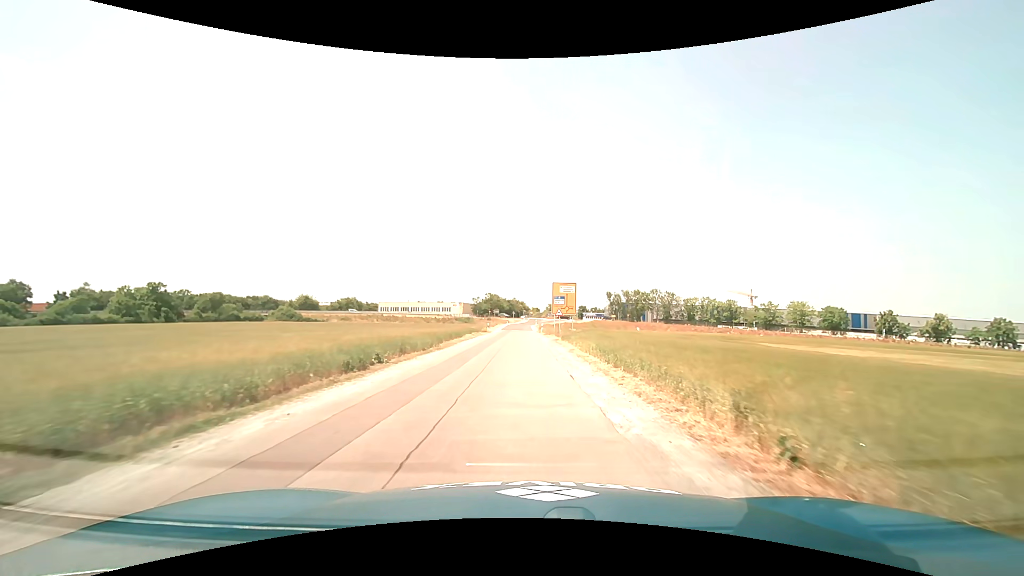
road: unclassified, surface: asphalt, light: Day
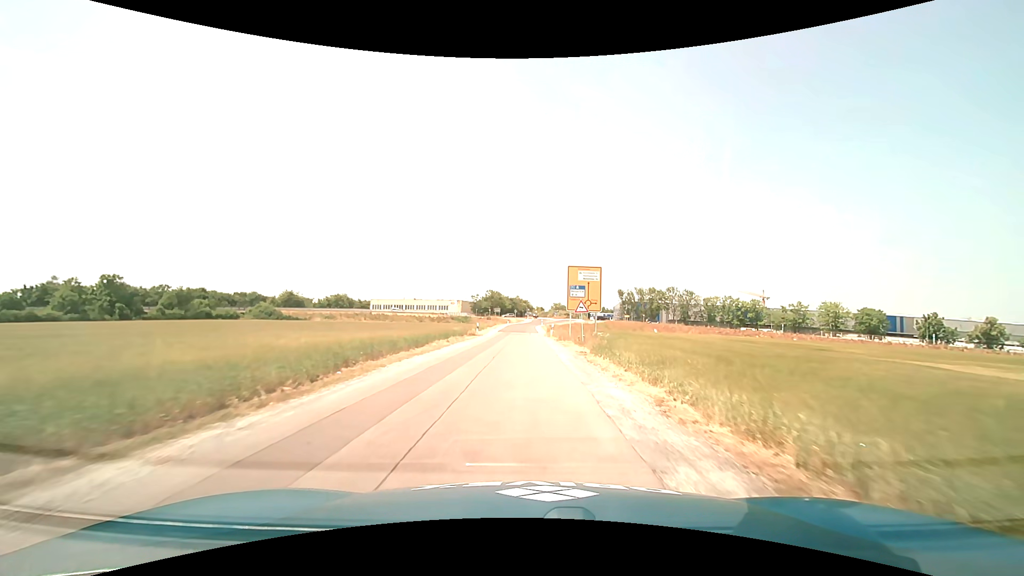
(0.0, +15.7) m; 0°
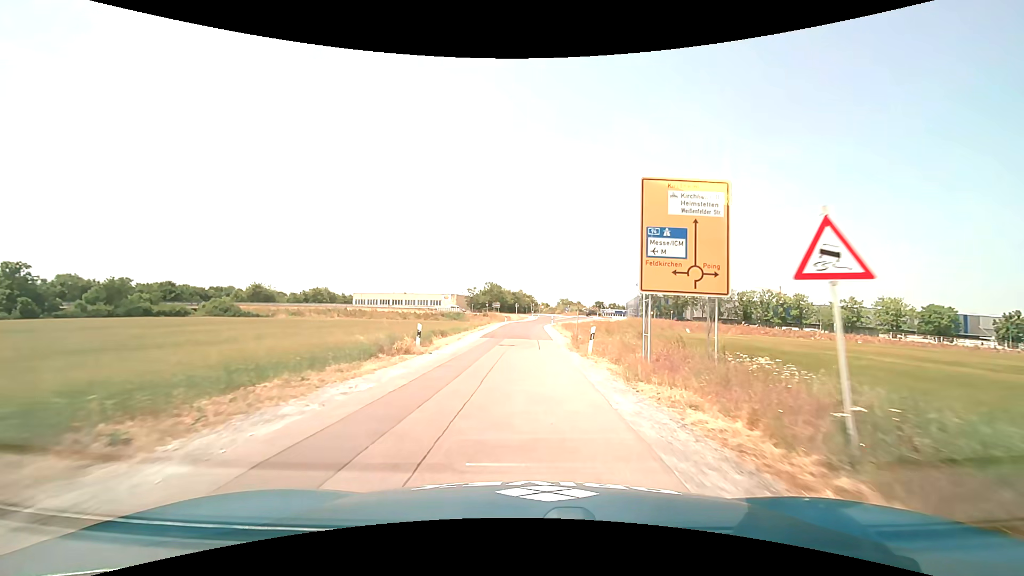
(-0.1, +23.2) m; -1°
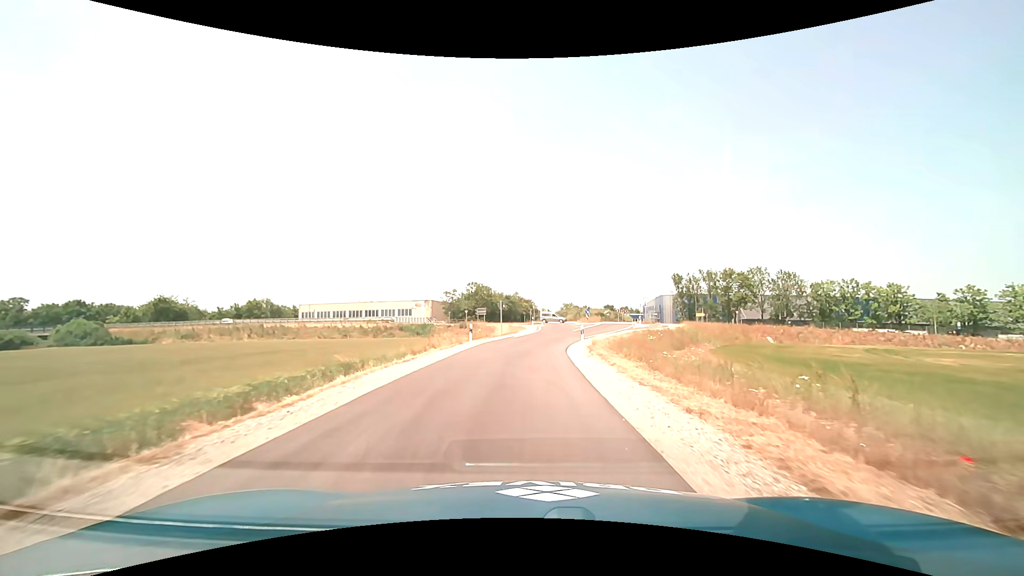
(+0.5, +37.3) m; +1°
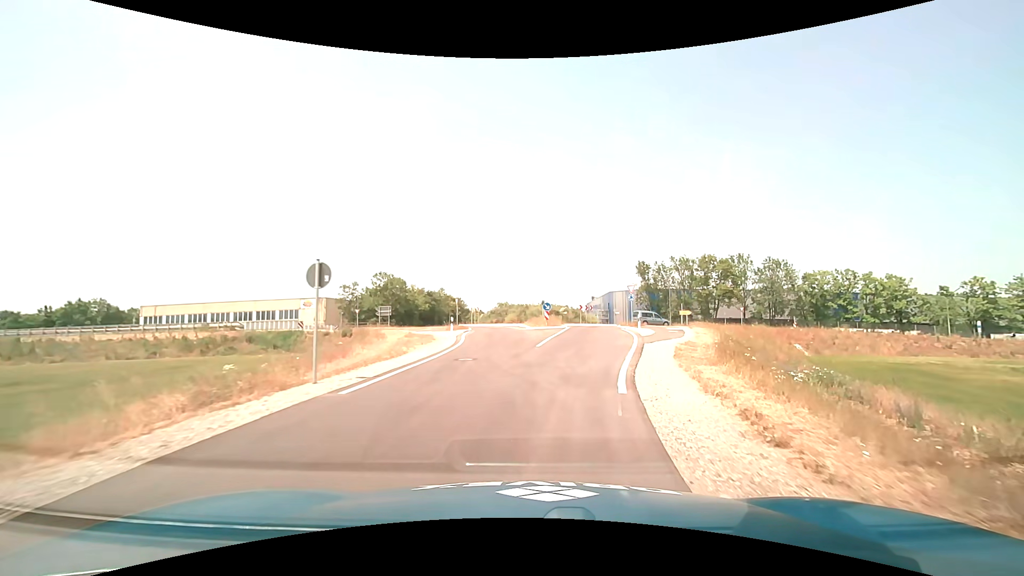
(+0.9, +25.9) m; +8°
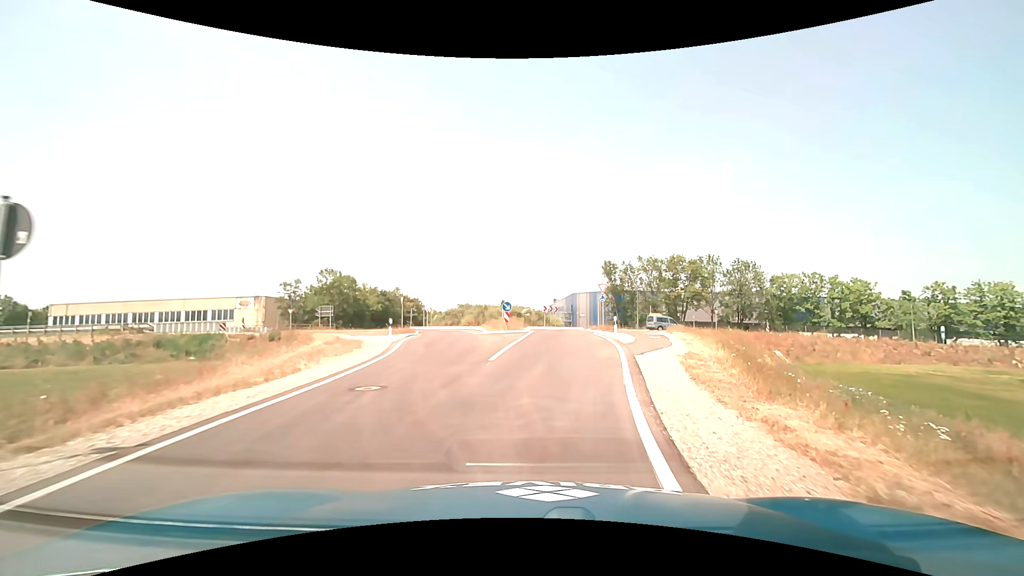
(+0.2, +5.7) m; +4°
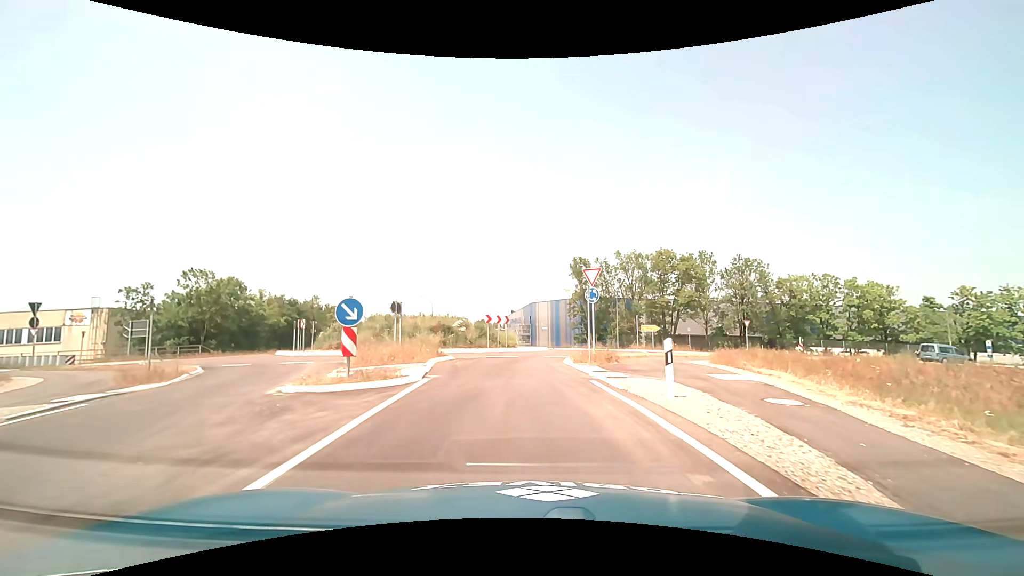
(+1.5, +19.0) m; +5°
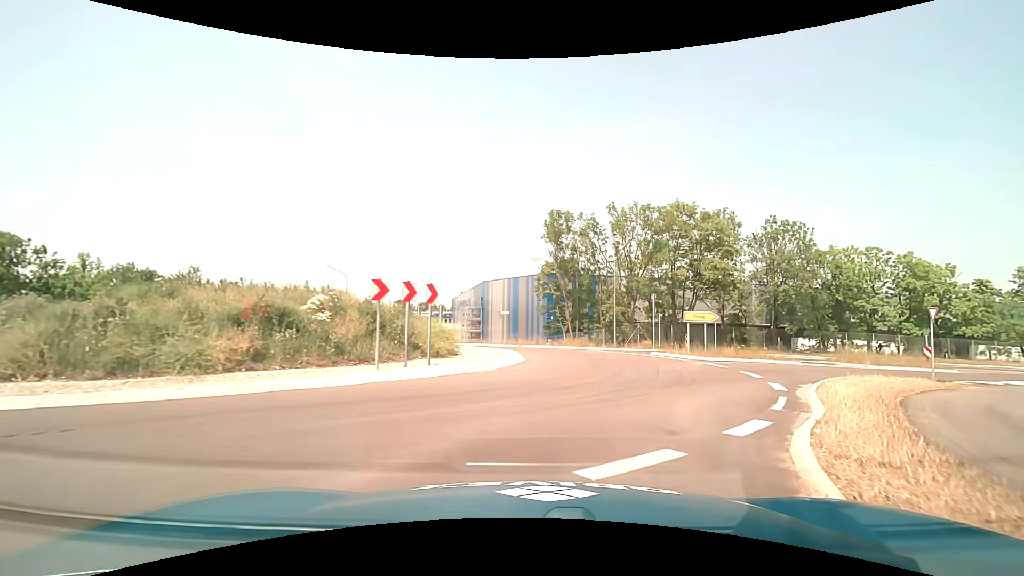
(-0.4, +19.6) m; +6°
(+1, +10) (+2, +20) (-2, +29) (-9, +35) (-17, +42) (-23, +50) (-29, +58) (-34, +67) (-38, +76) (-41, +85) m
